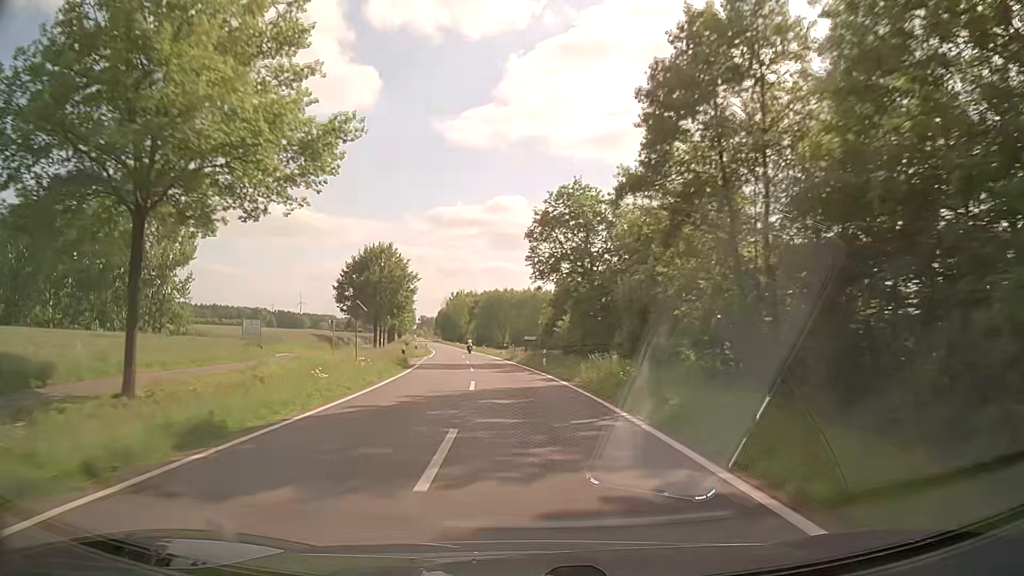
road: secondary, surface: asphalt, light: Day
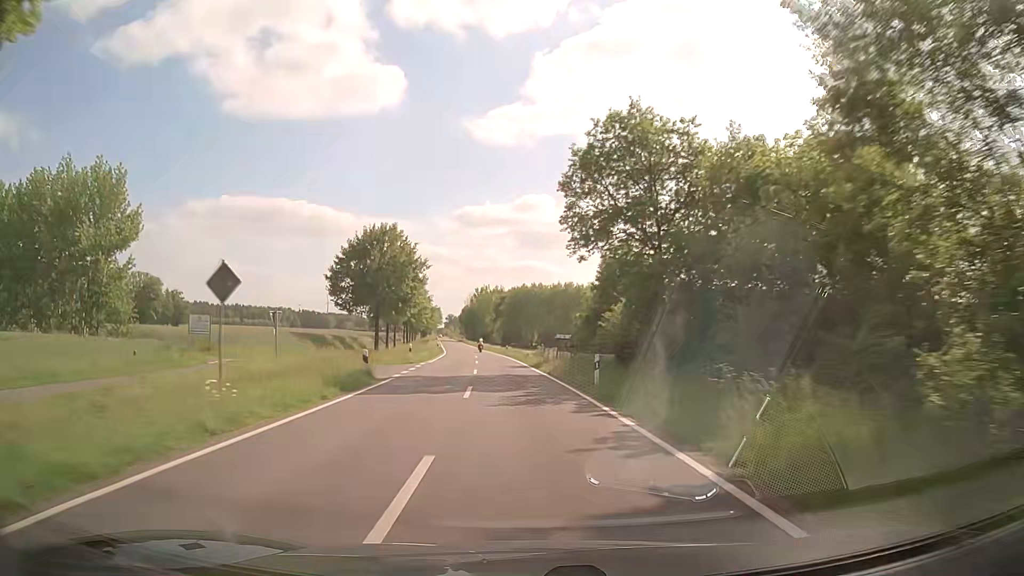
(-0.4, +14.4) m; -2°
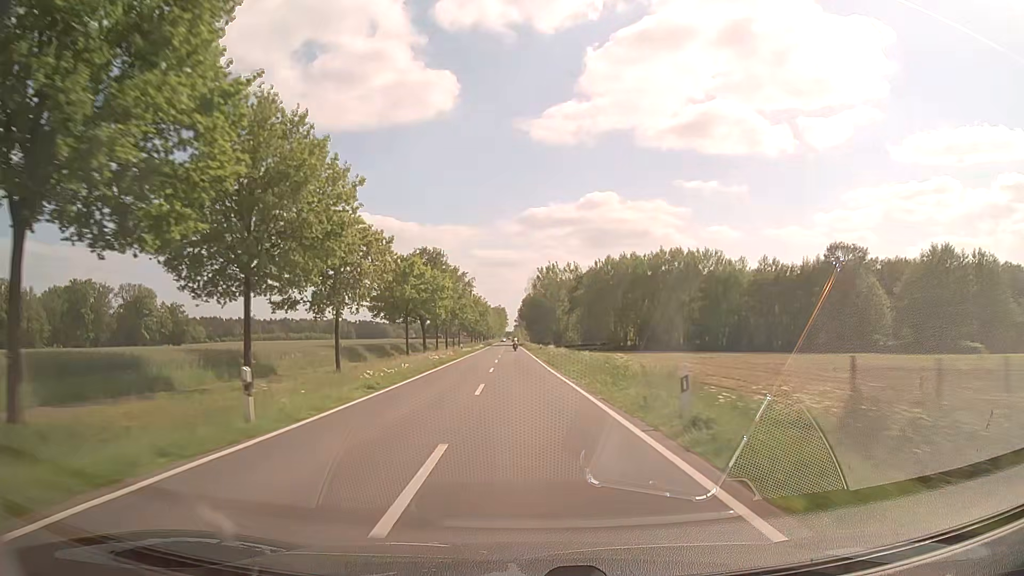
(-4.1, +59.8) m; -7°
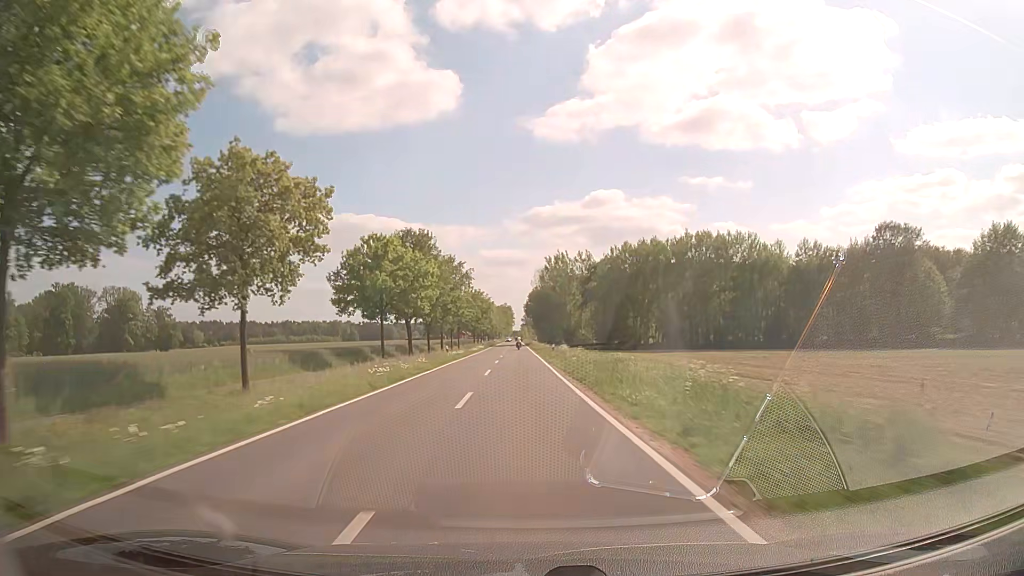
(-0.1, +15.6) m; -1°
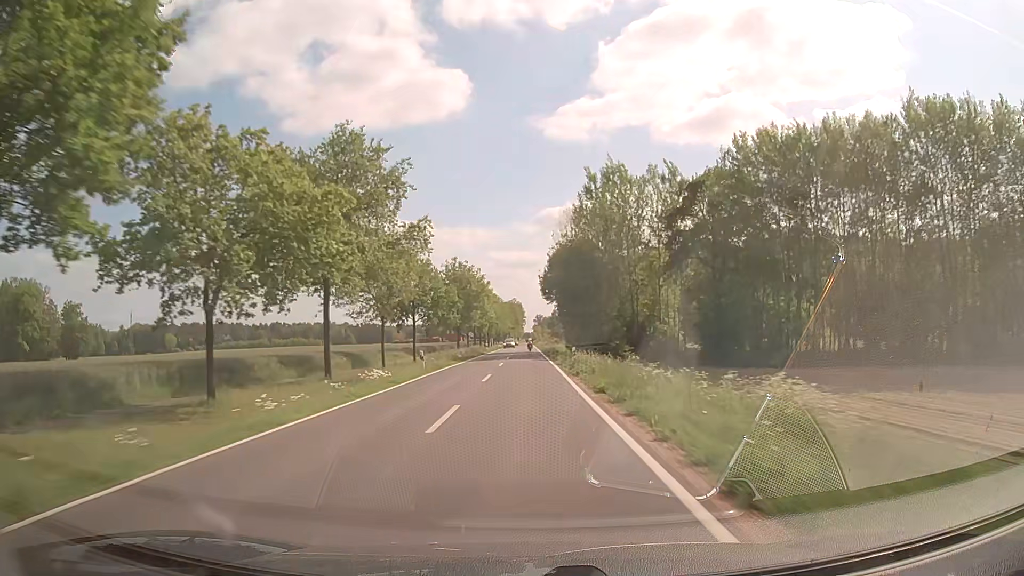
(-1.1, +63.9) m; -1°
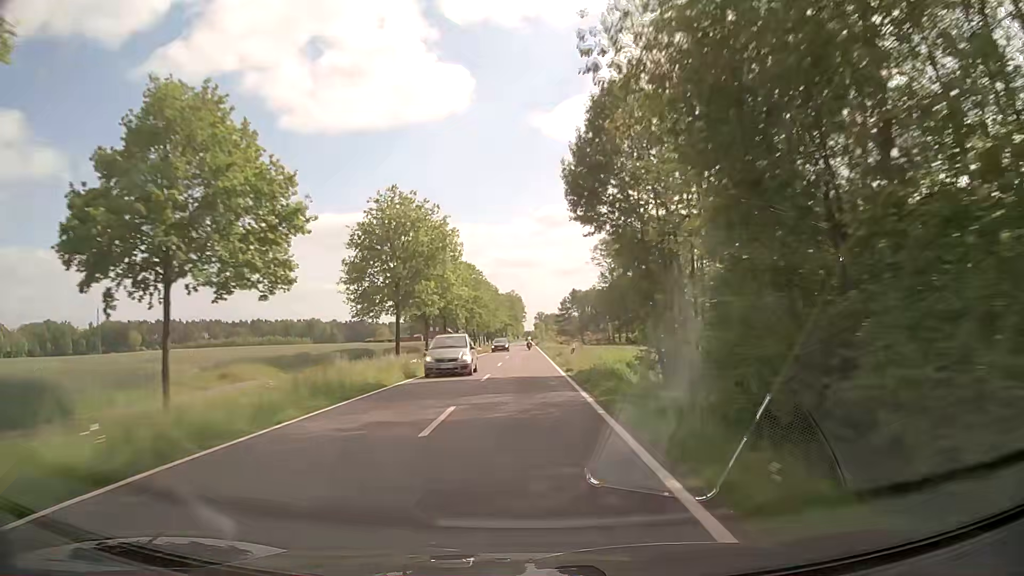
(-0.1, +48.9) m; 0°
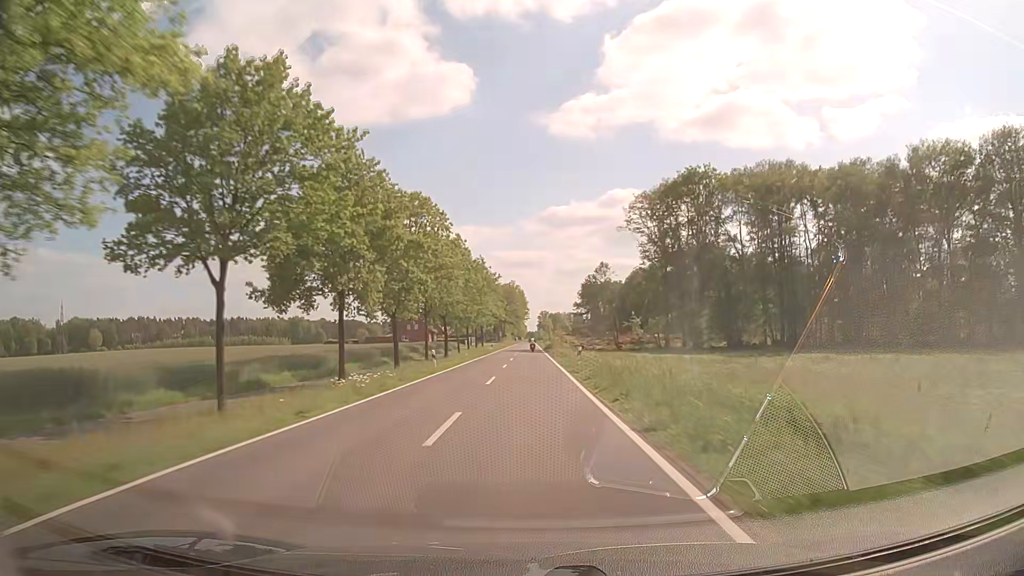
(-0.1, +48.9) m; 0°
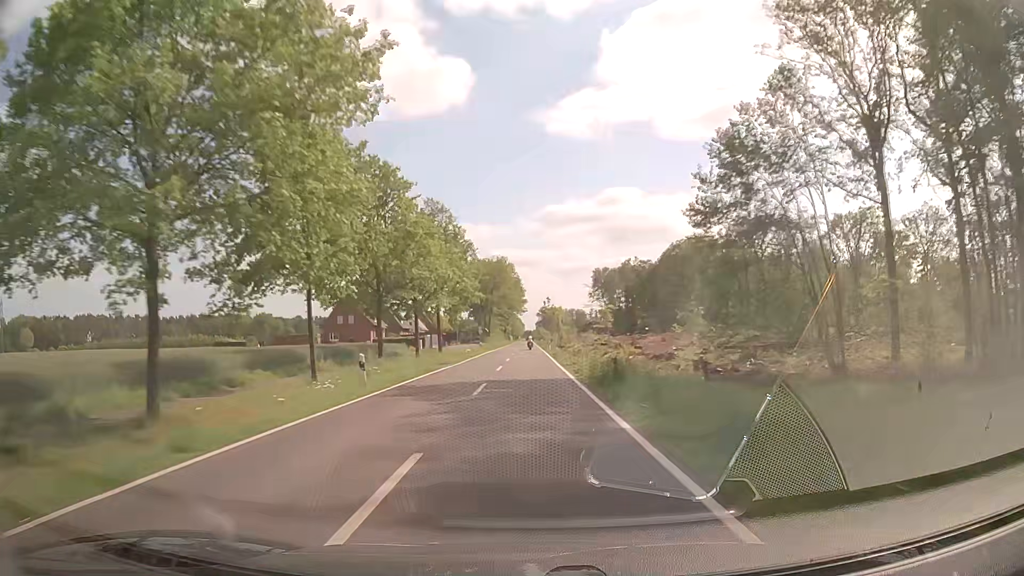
(+0.2, +65.1) m; 0°
(0, +10) (0, +20) (0, +30) (0, +40) (0, +50) (0, +60) (0, +70) (0, +80) (0, +90) (0, +100) m
